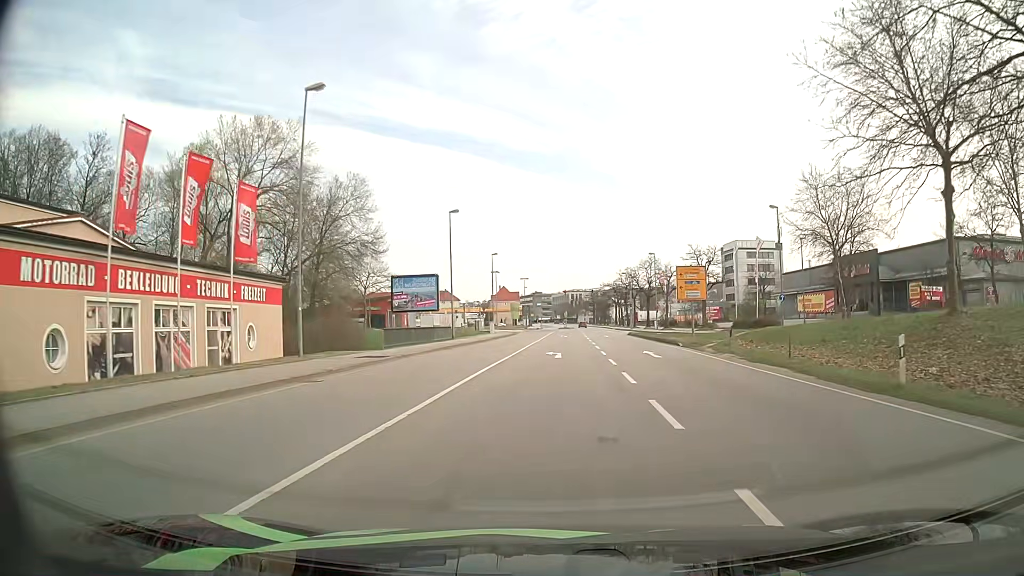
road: primary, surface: asphalt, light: Day
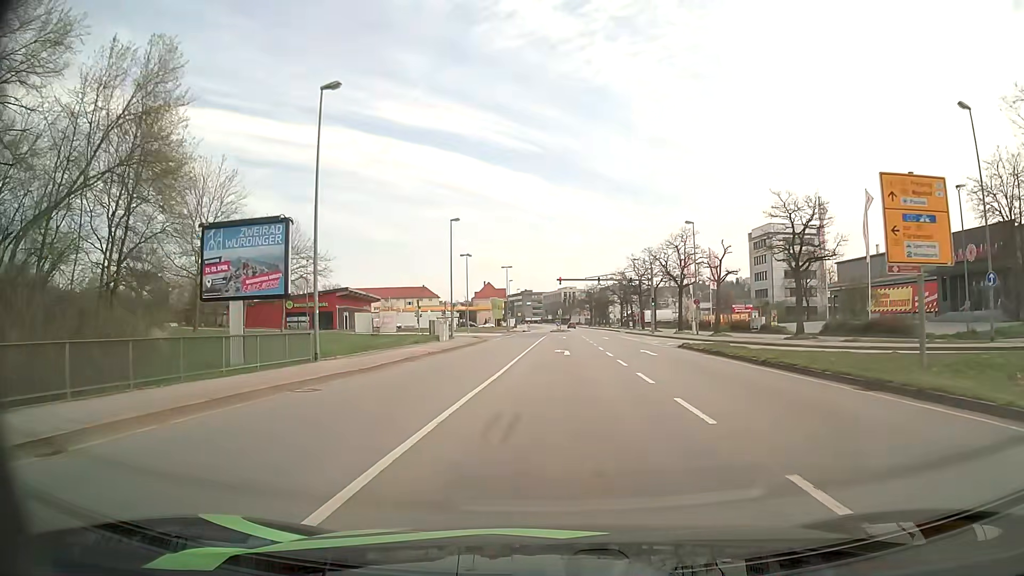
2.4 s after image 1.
(+0.4, +29.7) m; +1°
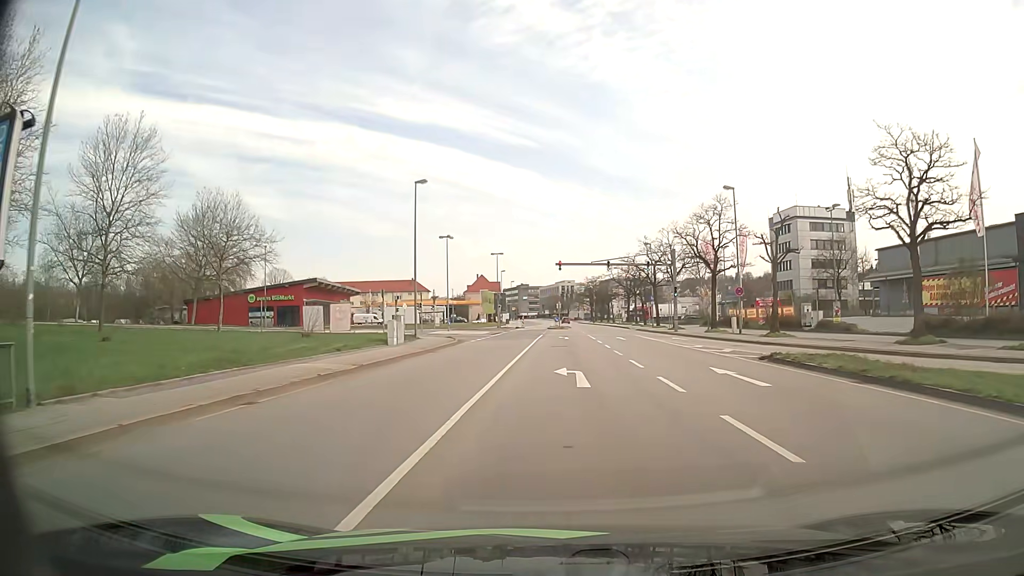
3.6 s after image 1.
(+0.1, +14.6) m; 0°
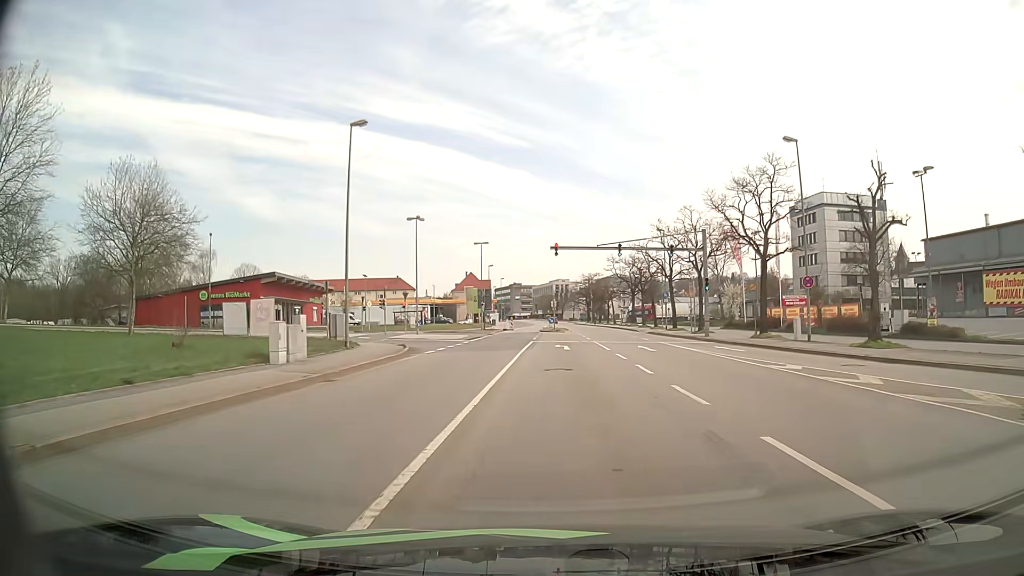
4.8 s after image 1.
(+0.1, +13.6) m; +1°
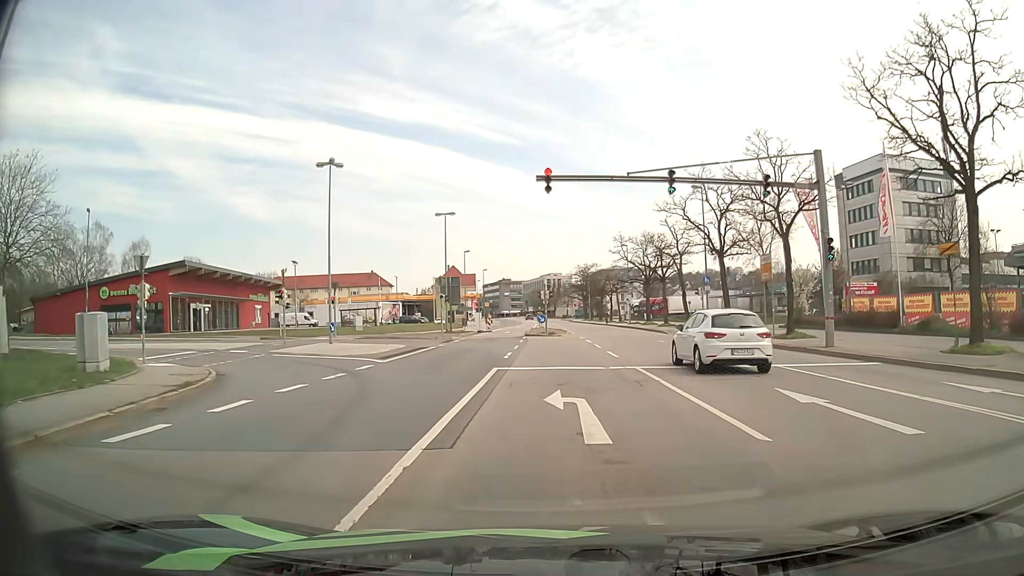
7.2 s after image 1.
(+0.2, +21.0) m; +1°
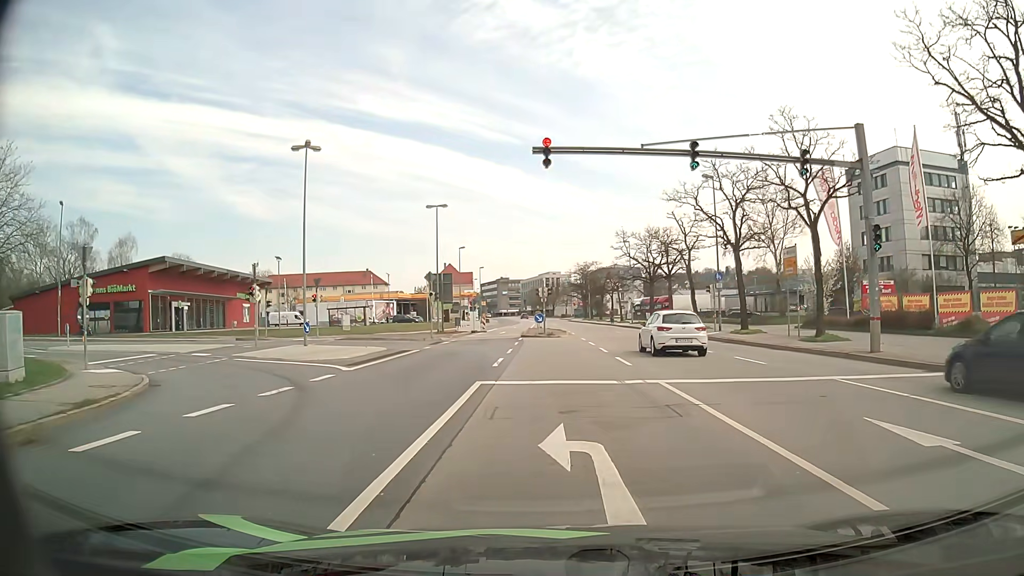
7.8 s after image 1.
(0.0, +3.6) m; 0°
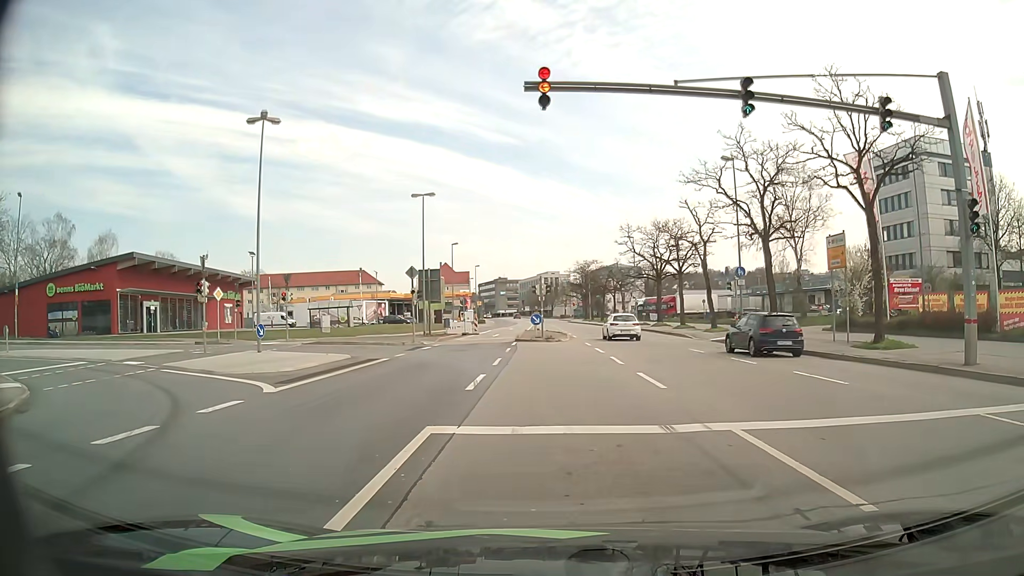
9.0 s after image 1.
(0.0, +5.2) m; 0°
(0, +10) (-1, +20) (-6, +28) (-15, +33) (-24, +32) (-33, +27) (-42, +22) (-49, +15) (-56, +7) (-61, -1) m
